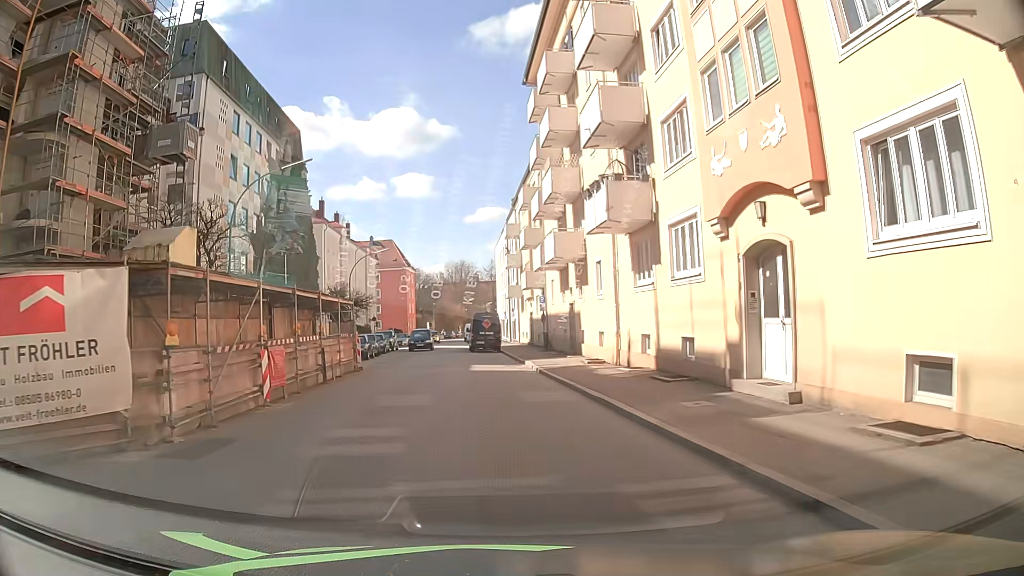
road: tertiary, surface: asphalt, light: Day
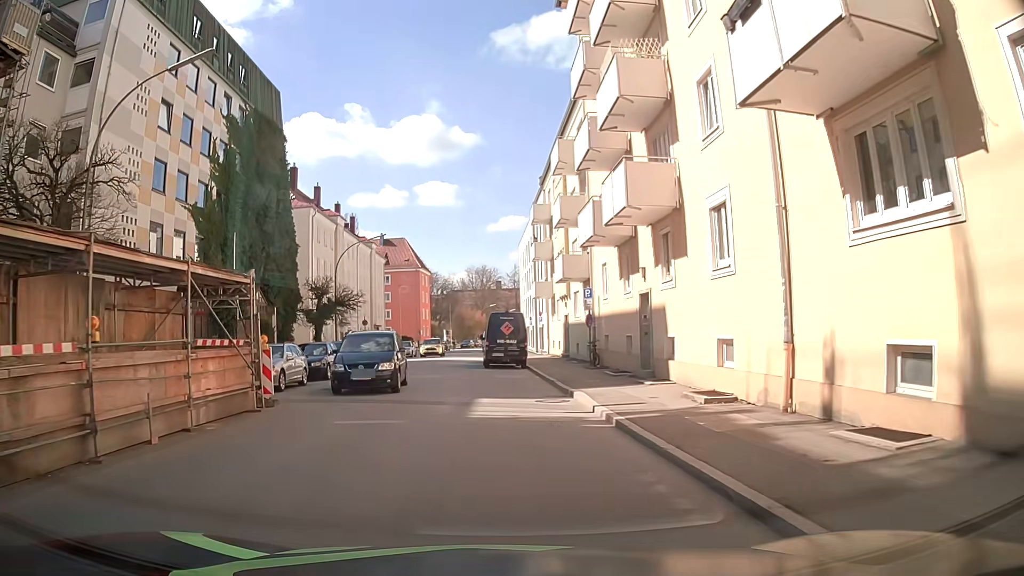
(-0.2, +12.7) m; -1°
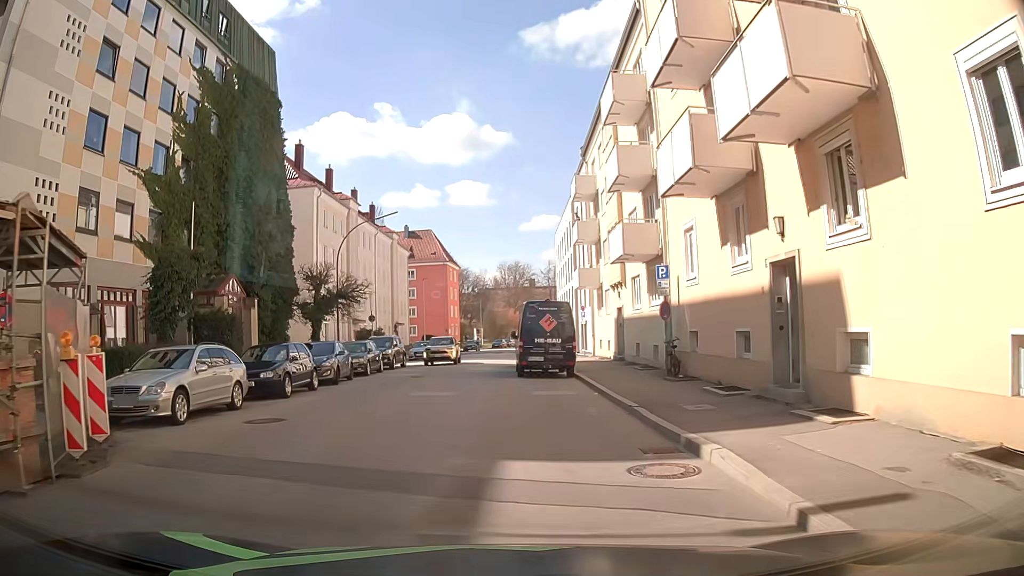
(-0.2, +8.3) m; -2°
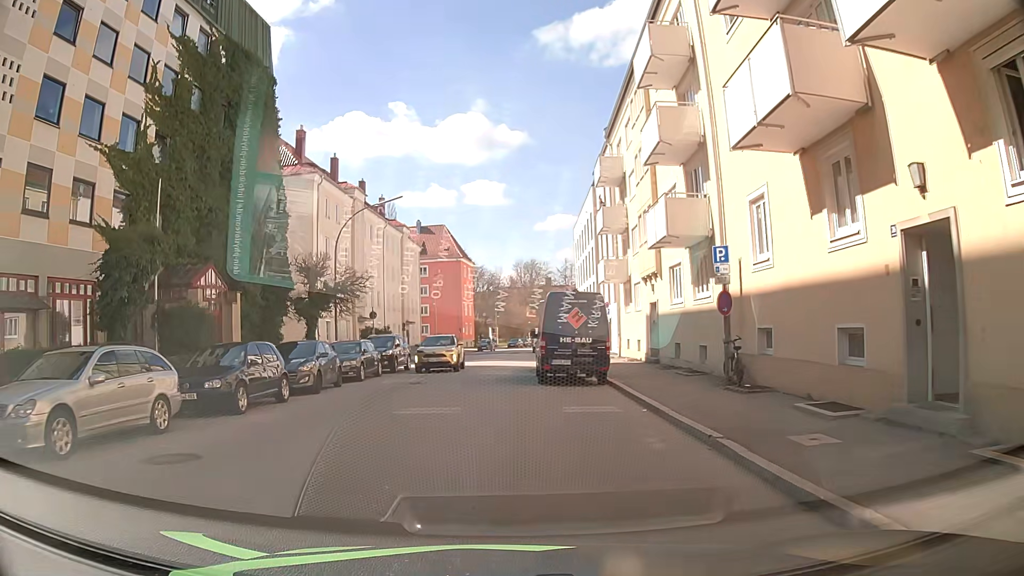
(-0.1, +4.1) m; 0°
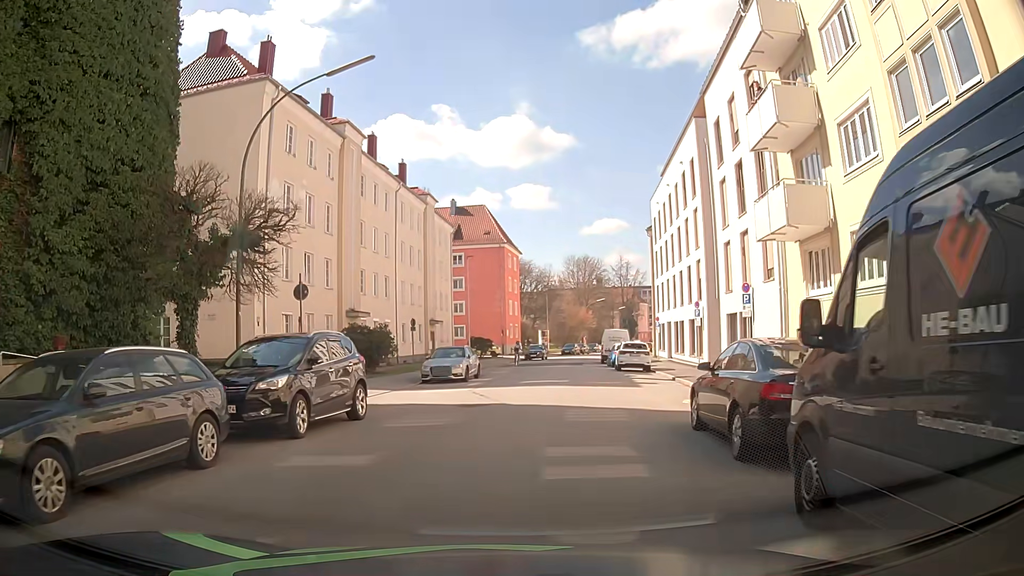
(-0.8, +18.6) m; -1°
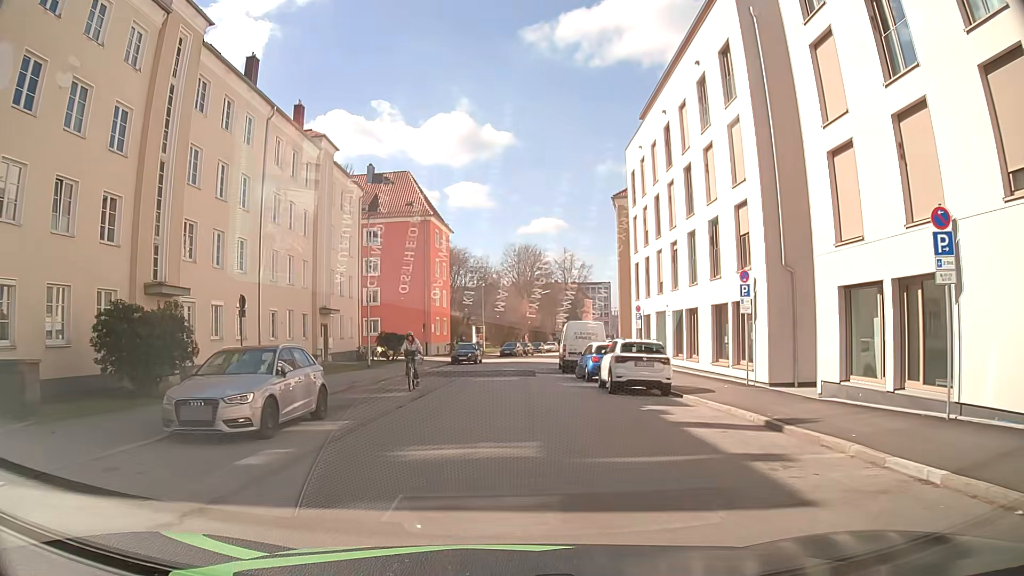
(-0.3, +16.4) m; +1°
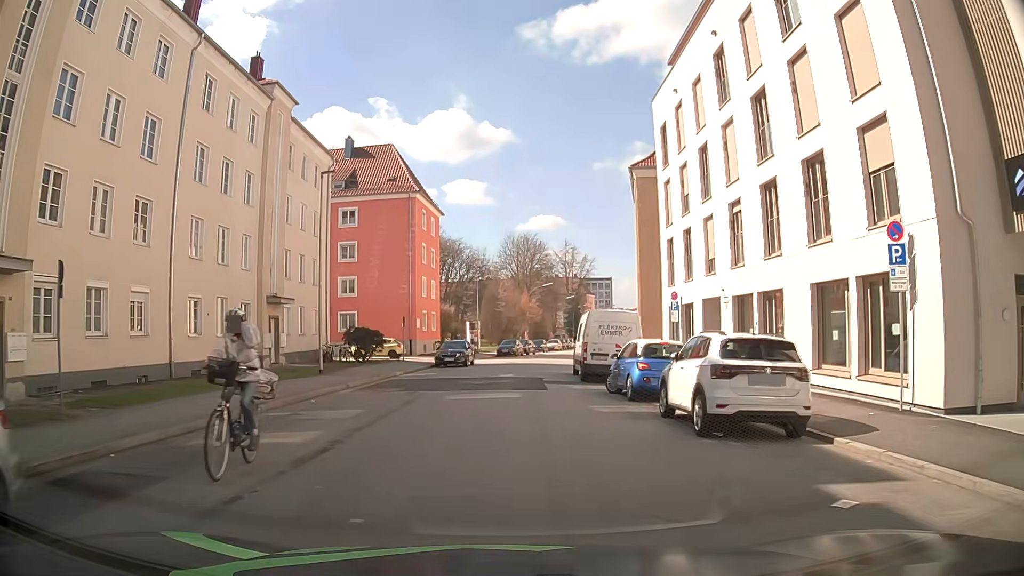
(0.0, +9.1) m; -1°
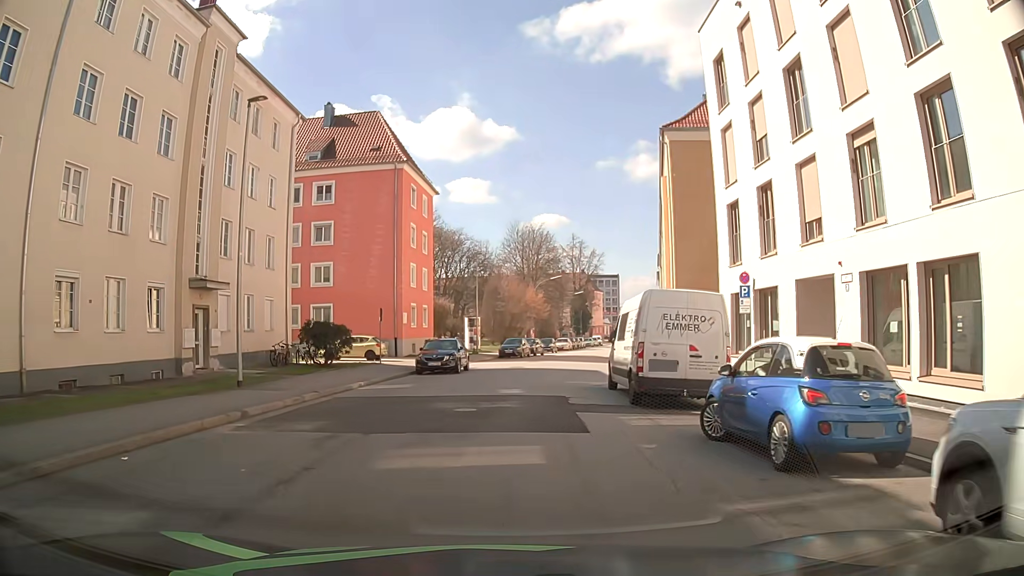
(+0.1, +8.8) m; 0°
(0, +10) (0, +20) (+1, +30) (+3, +40) (+4, +50) (+6, +60) (+8, +69) (+10, +79) (+12, +89) (+14, +99) m
